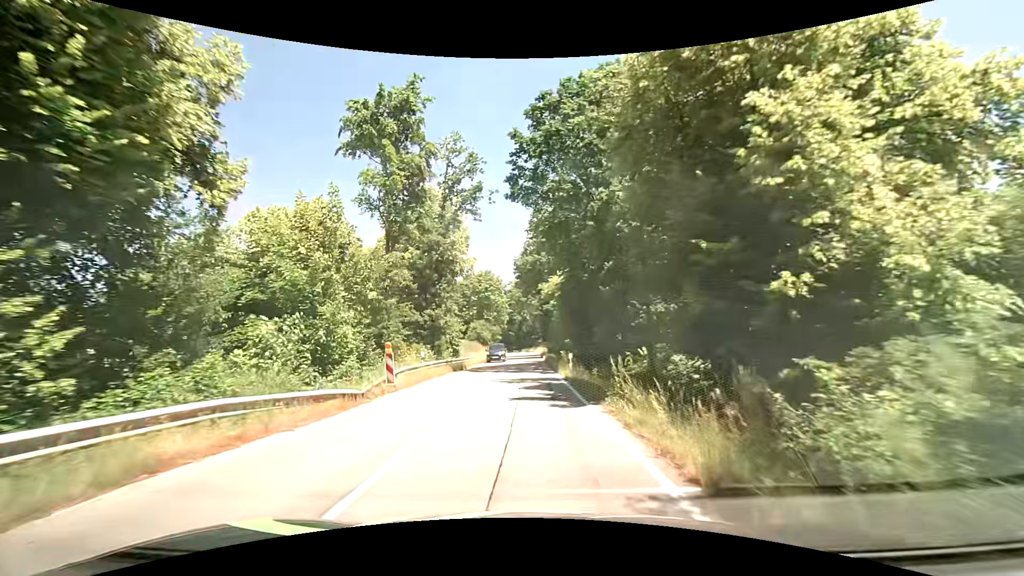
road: tertiary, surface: asphalt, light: Day
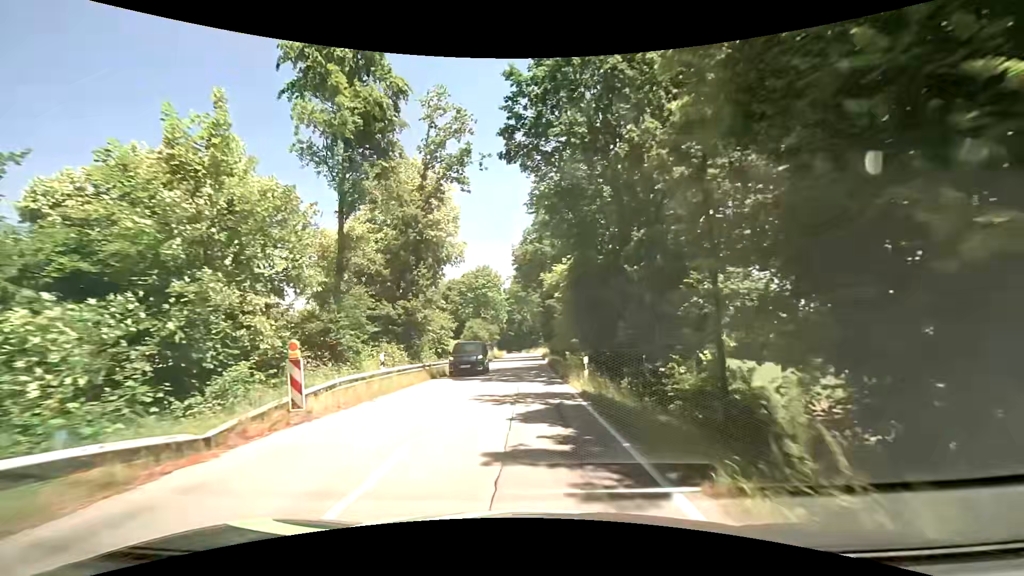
(+0.1, +6.8) m; 0°
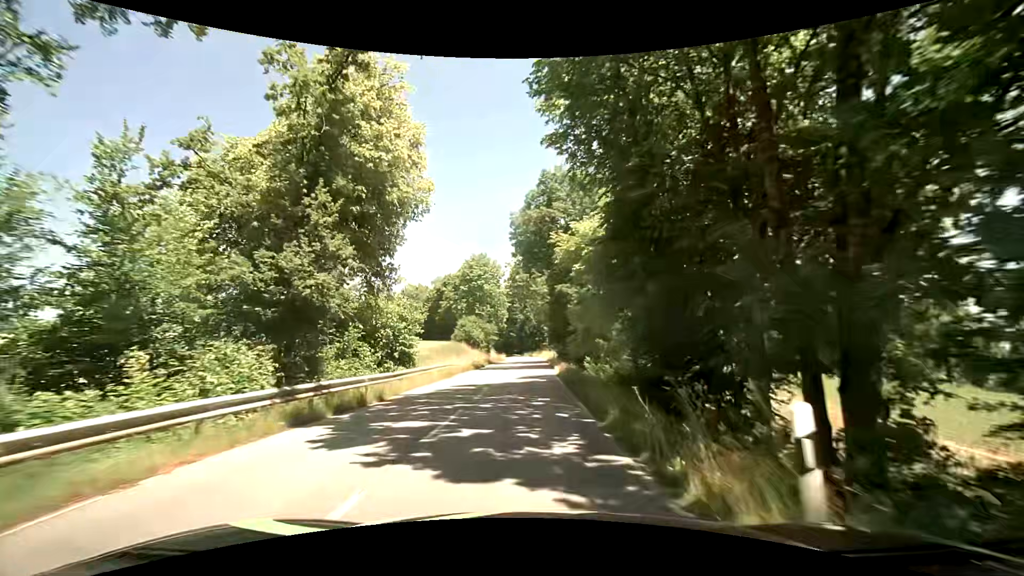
(+0.1, +13.9) m; 0°
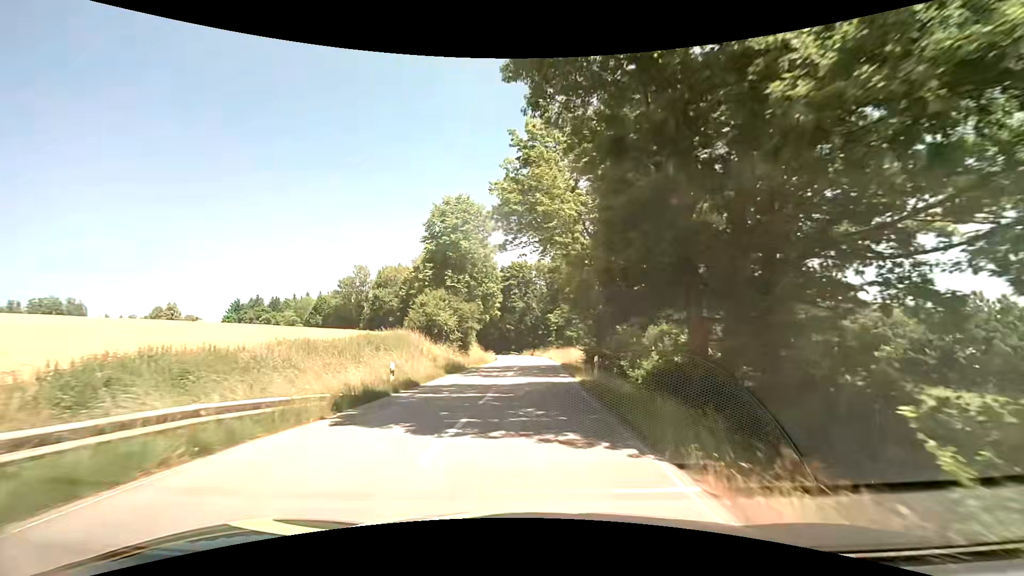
(-0.4, +28.6) m; -1°
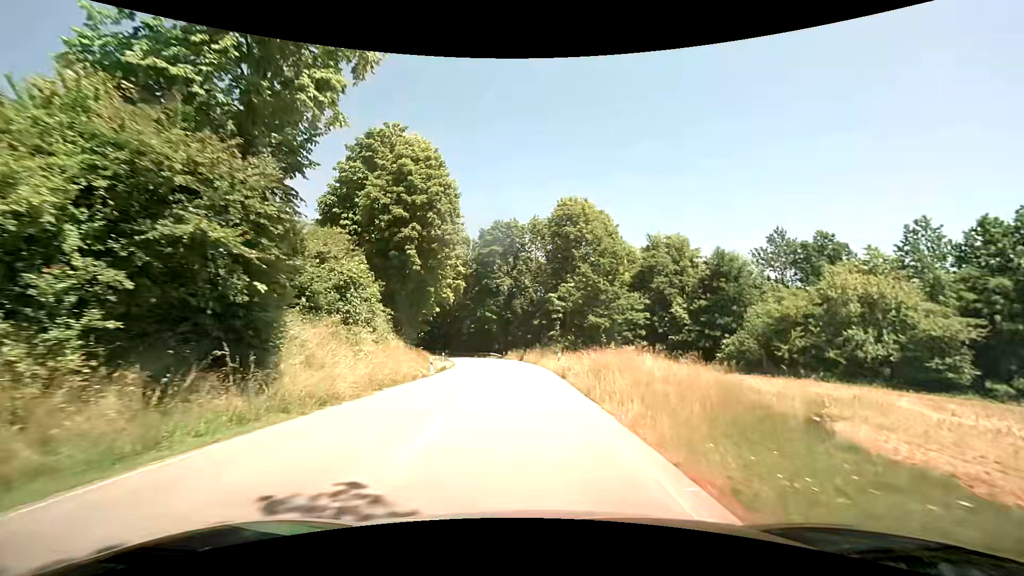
(+0.7, +36.7) m; +1°
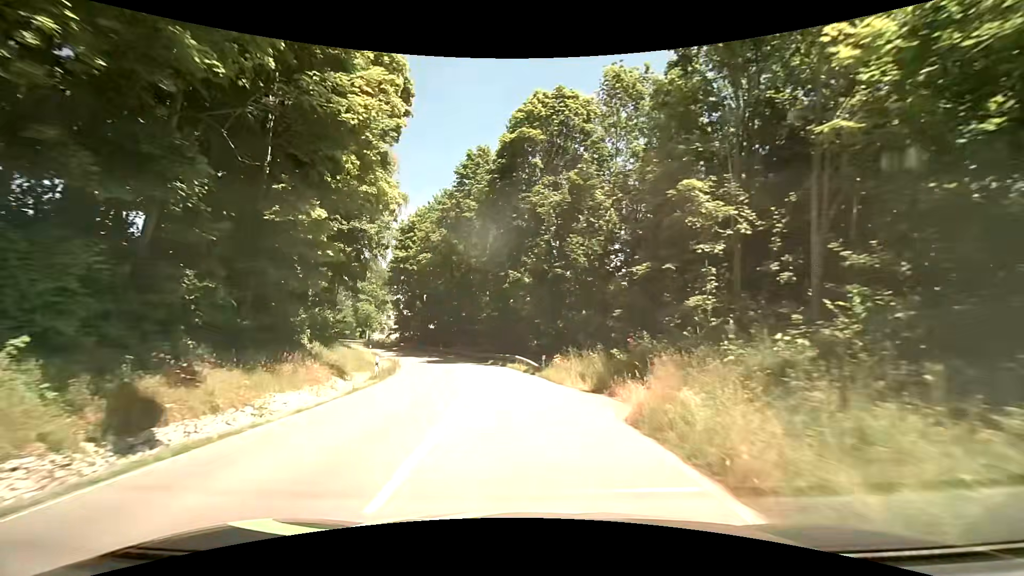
(-1.5, +39.2) m; -5°
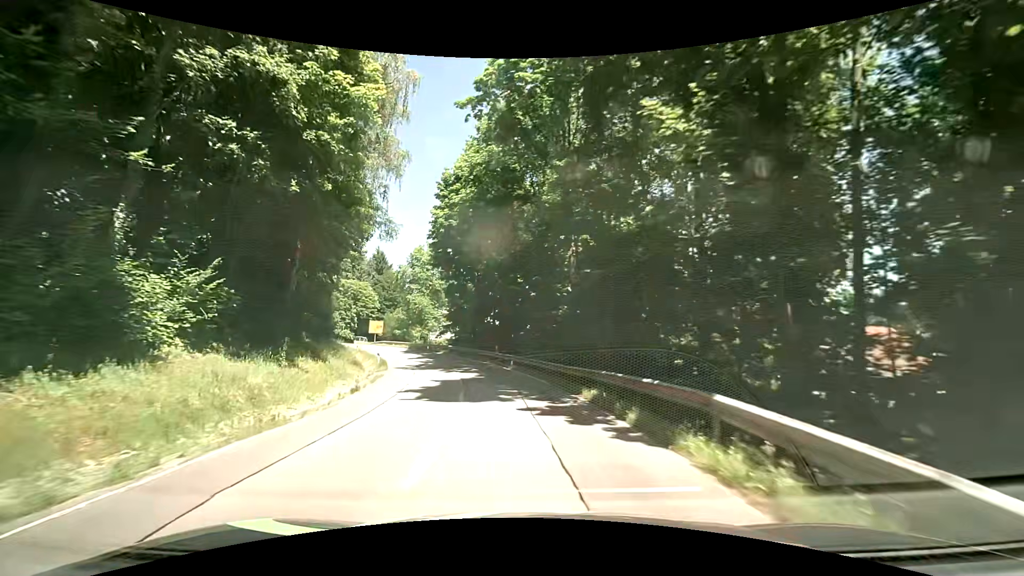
(-2.1, +24.2) m; -10°
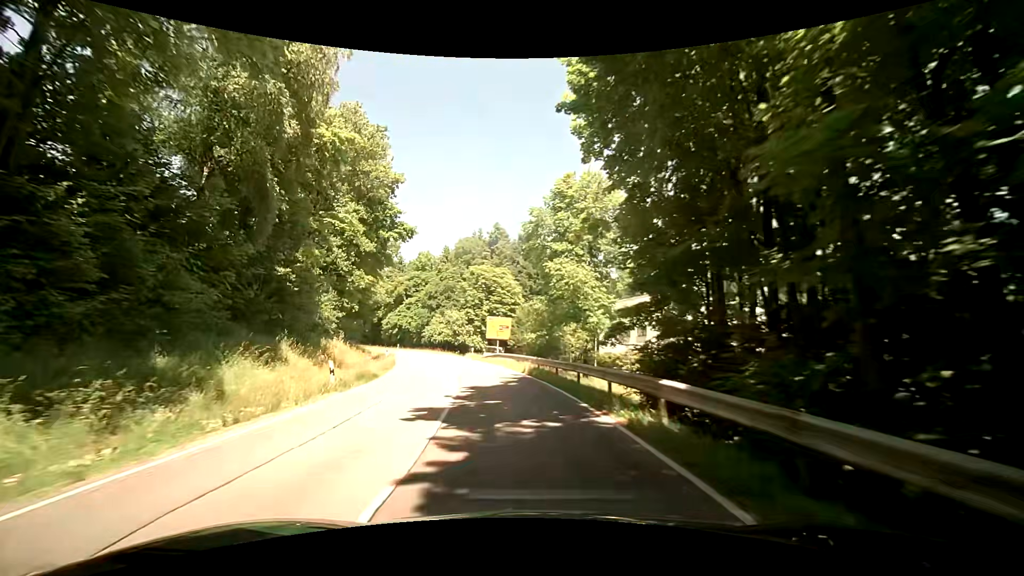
(-6.5, +41.0) m; -19°
(-1, +10) (-2, +20) (-4, +30) (-7, +39) (-10, +49) (-13, +58) (-17, +67) (-22, +76) (-27, +85) (-33, +93) m
